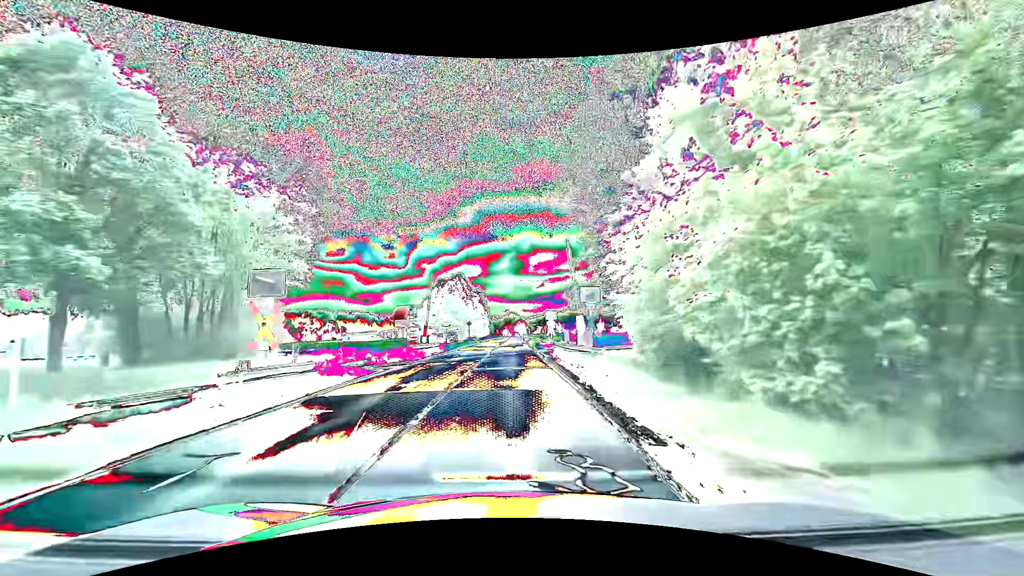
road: secondary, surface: asphalt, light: Day
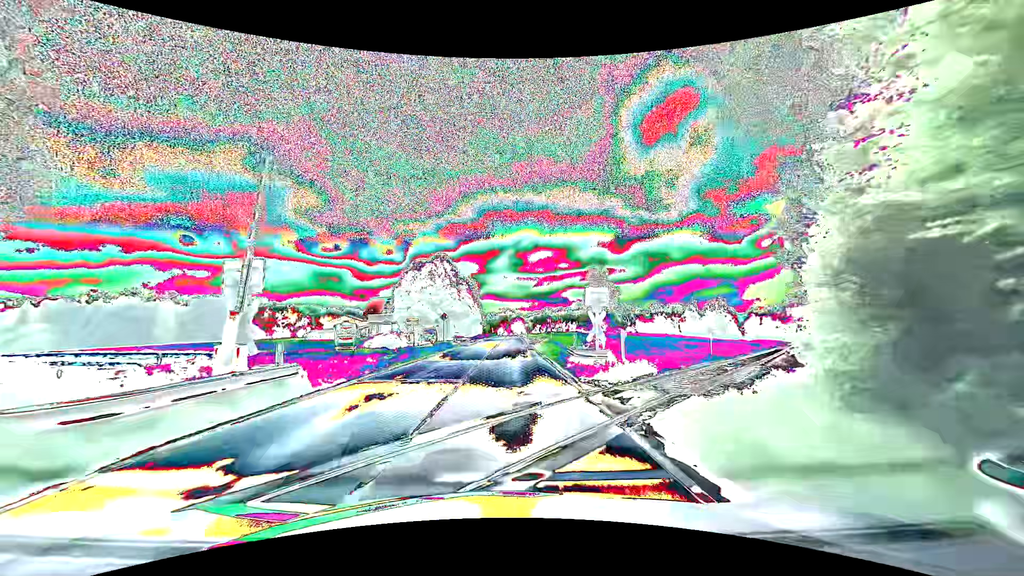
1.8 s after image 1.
(-0.1, +22.9) m; 0°
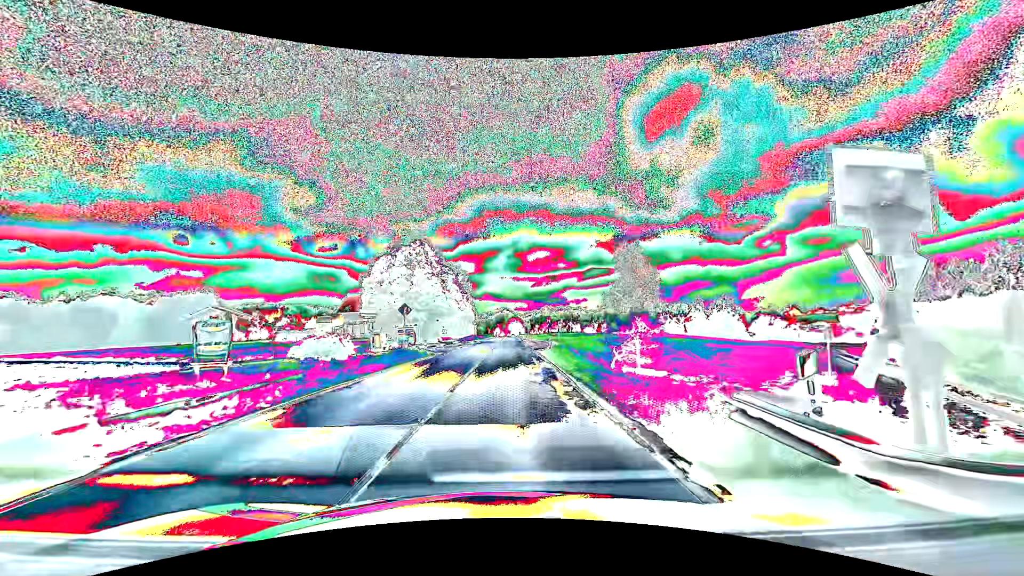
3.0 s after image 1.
(+0.1, +15.3) m; +1°
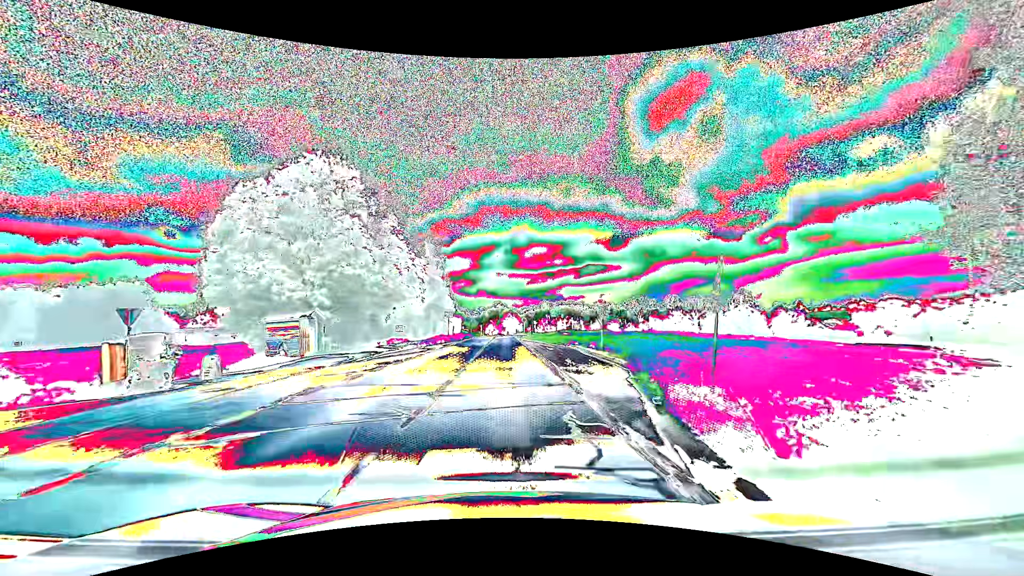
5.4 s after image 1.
(0.0, +30.6) m; 0°
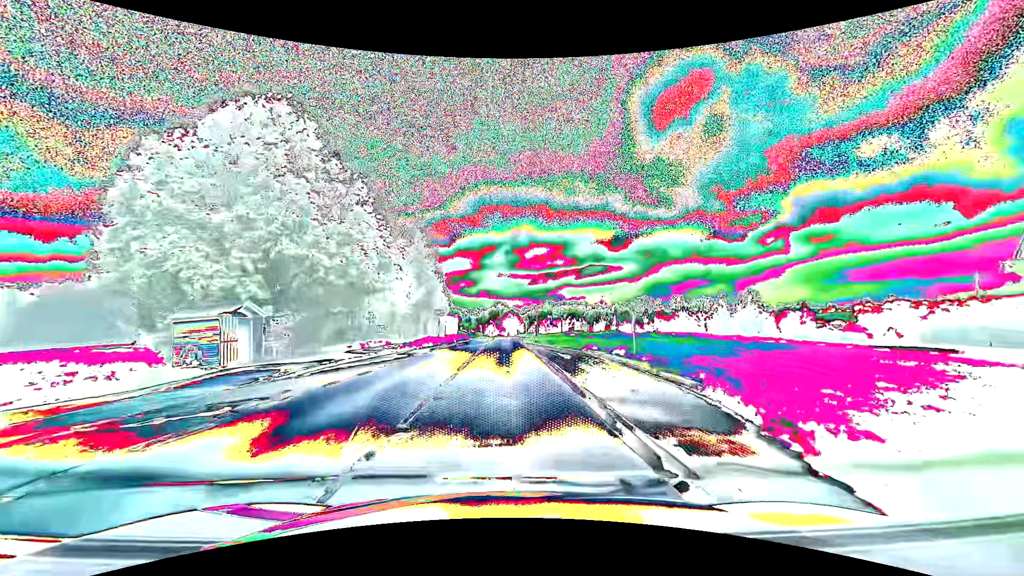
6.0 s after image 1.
(0.0, +7.7) m; 0°
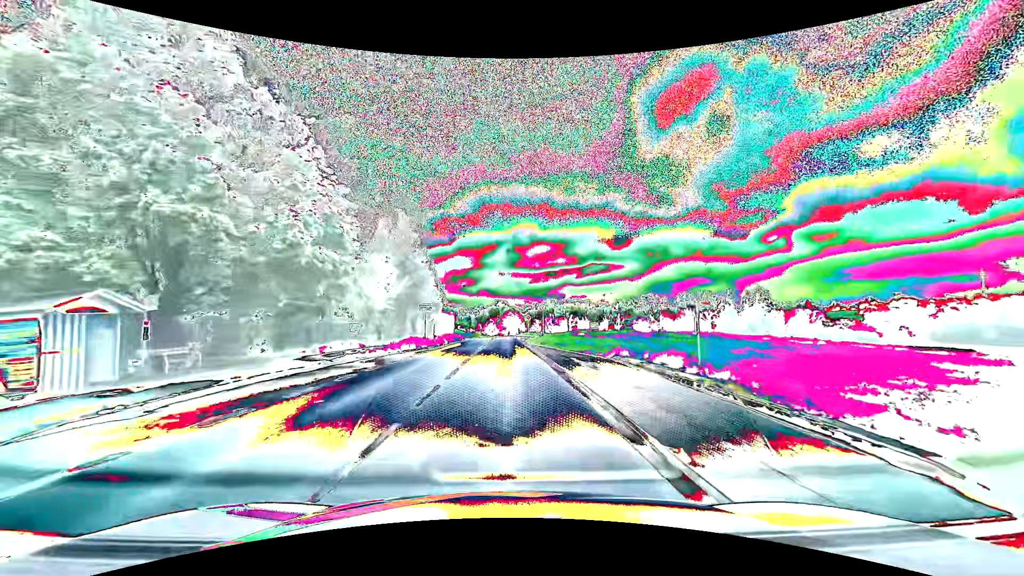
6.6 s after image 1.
(0.0, +7.7) m; 0°
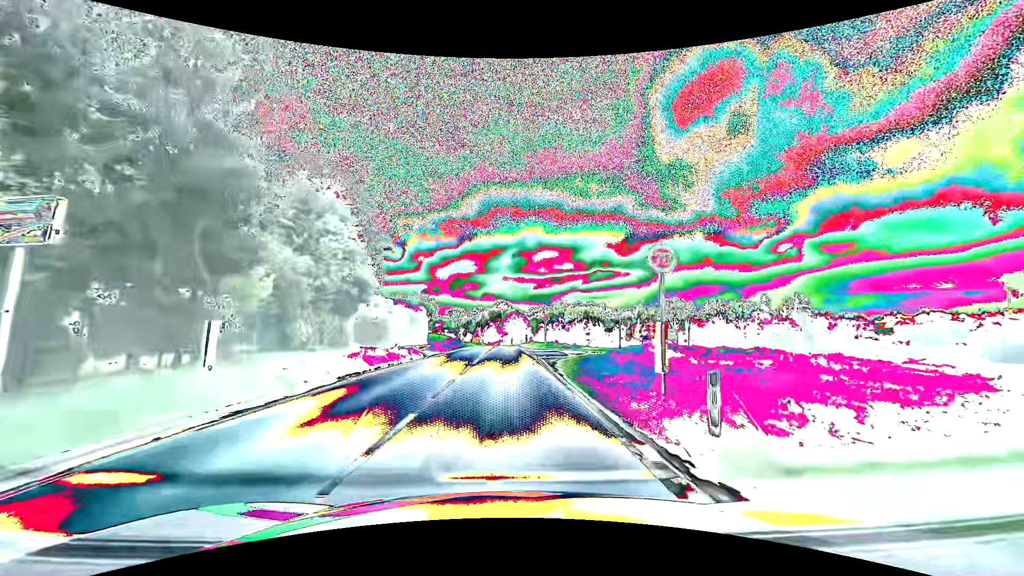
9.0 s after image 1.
(-0.1, +31.3) m; 0°
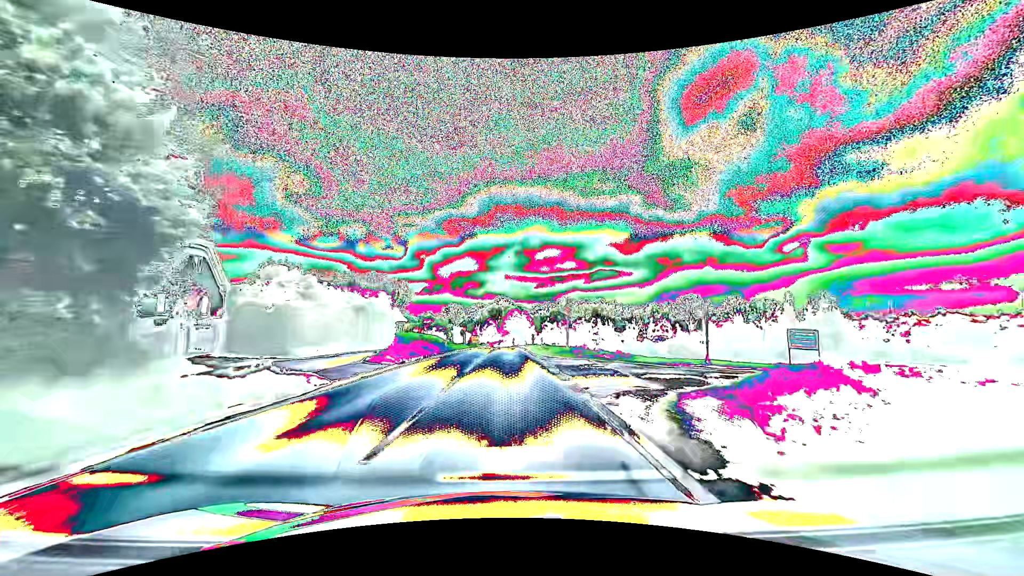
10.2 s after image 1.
(0.0, +17.3) m; 0°
(0, +10) (0, +20) (0, +30) (0, +40) (0, +50) (0, +60) (0, +70) (0, +80) (+1, +90) (+1, +100) m
